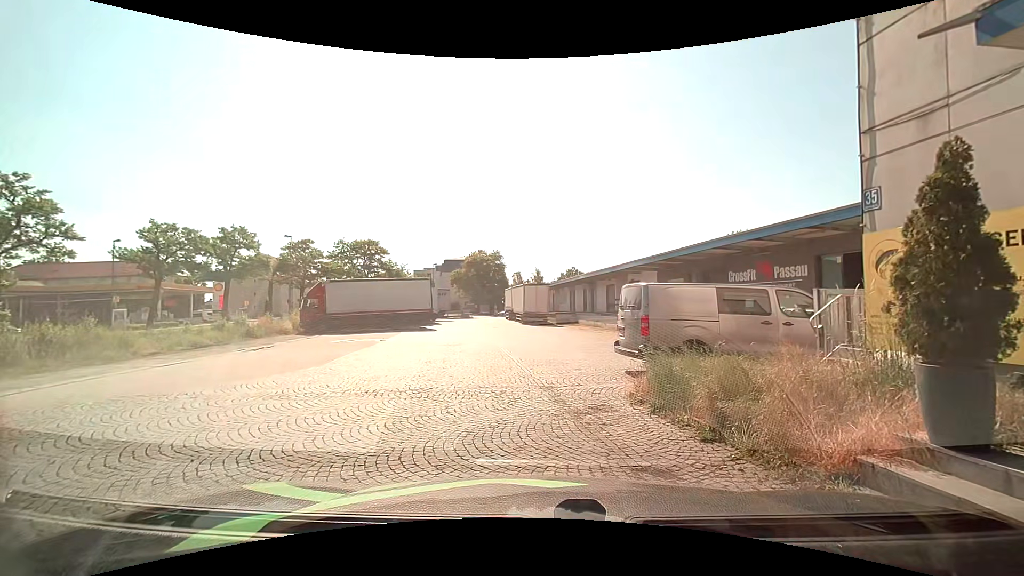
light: Day
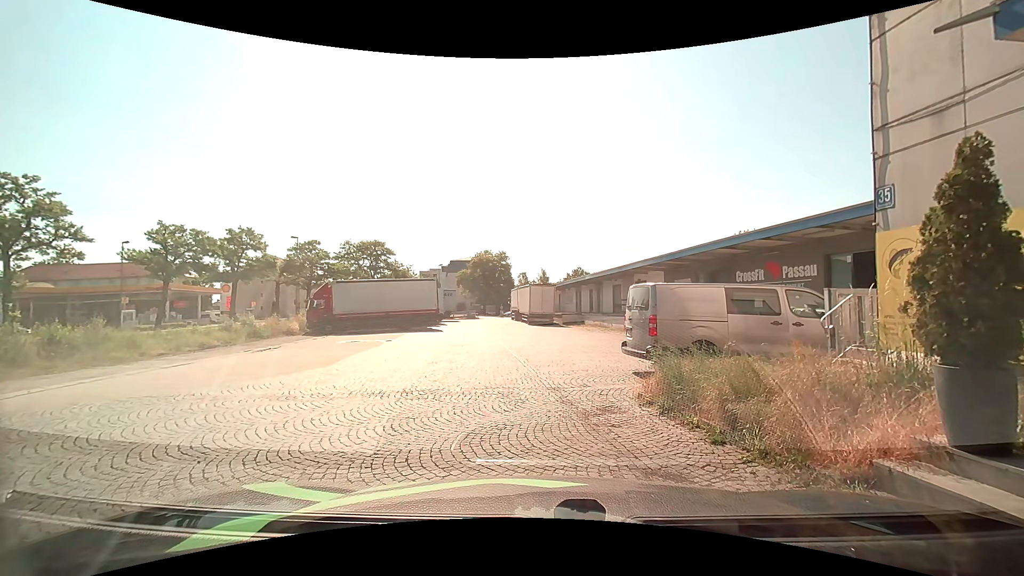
(0.0, +0.1) m; 0°
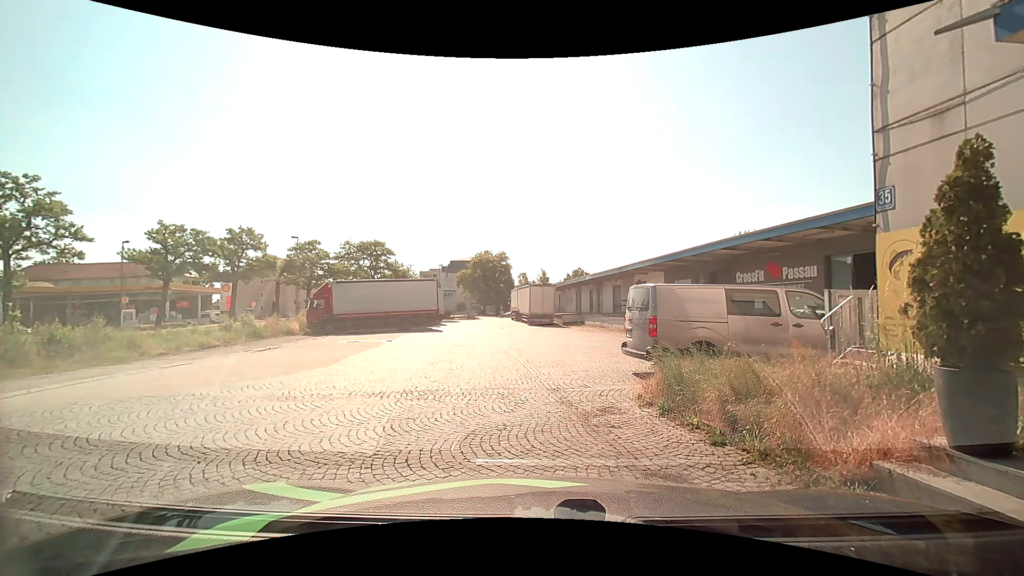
(0.0, 0.0) m; 0°
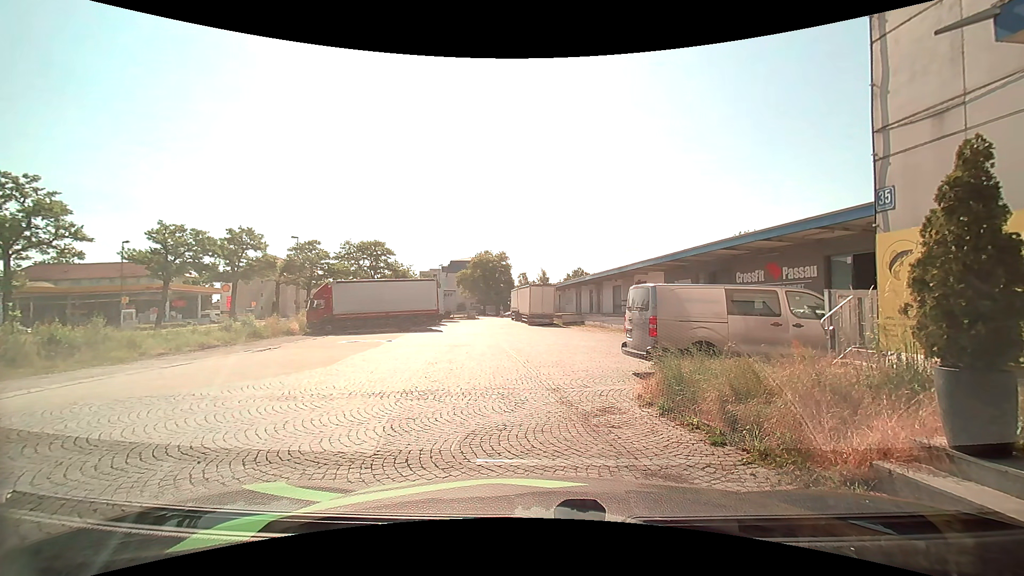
(0.0, 0.0) m; 0°
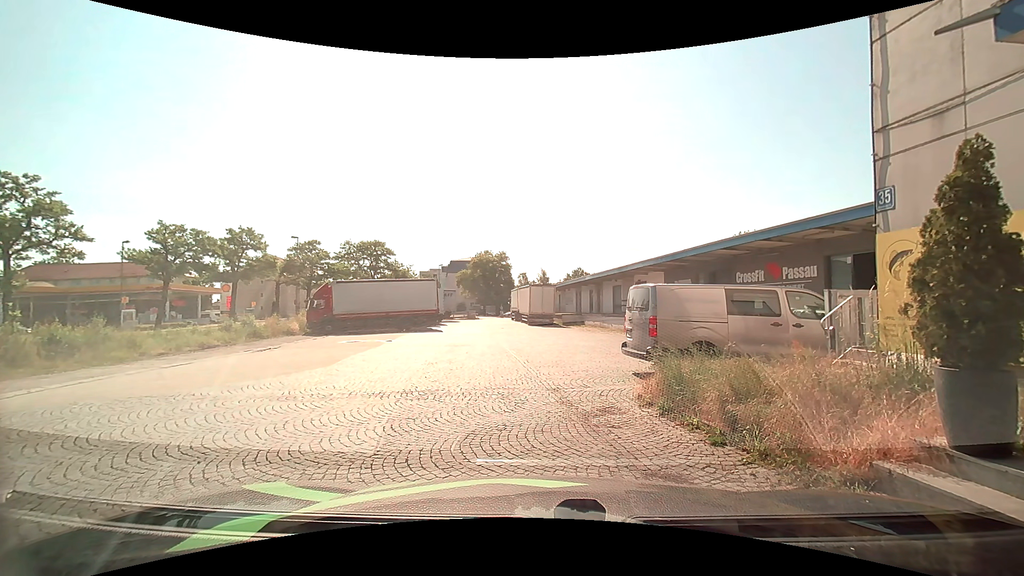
(0.0, 0.0) m; 0°
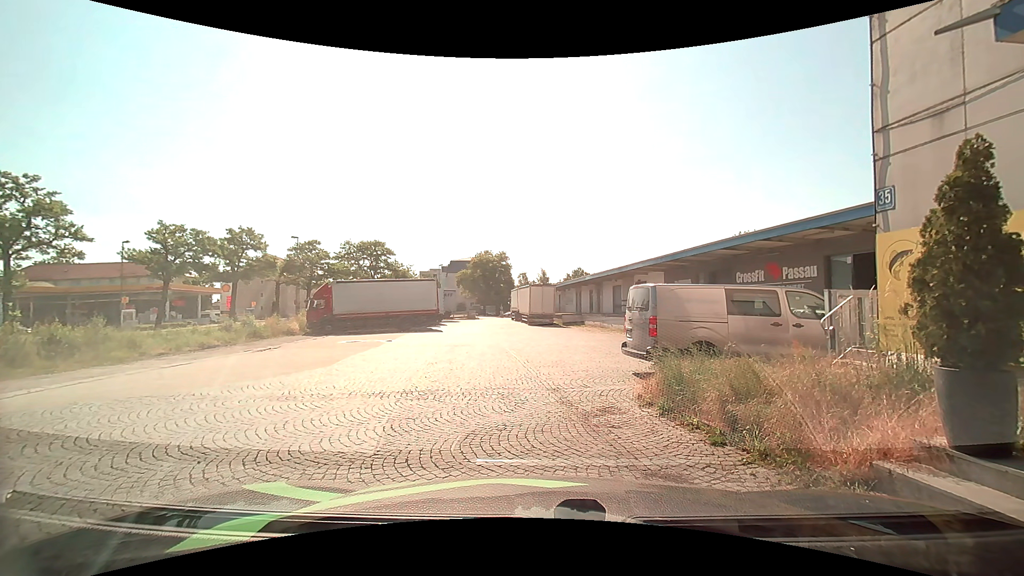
(0.0, 0.0) m; 0°
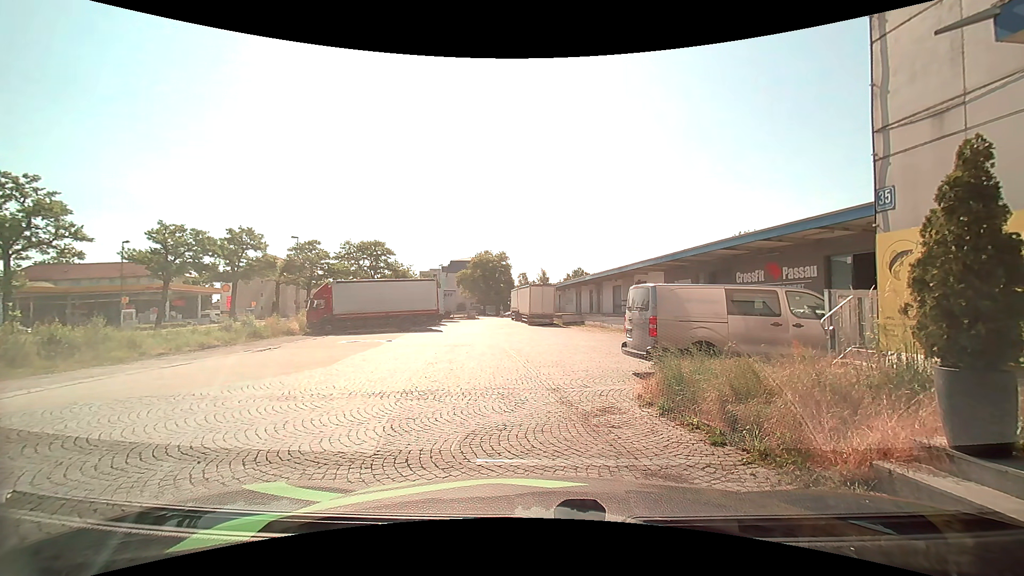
(0.0, 0.0) m; 0°
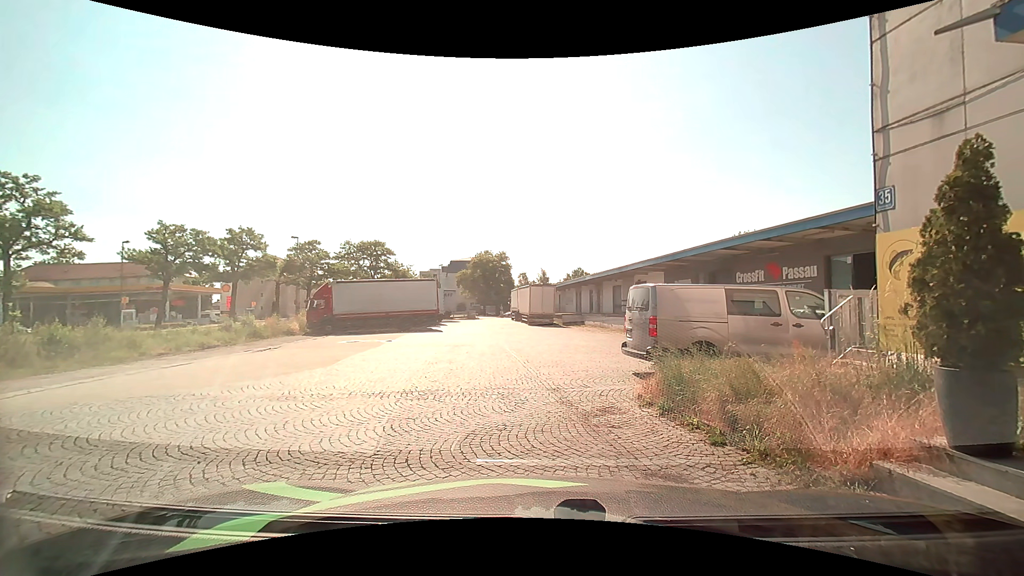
(0.0, 0.0) m; 0°
